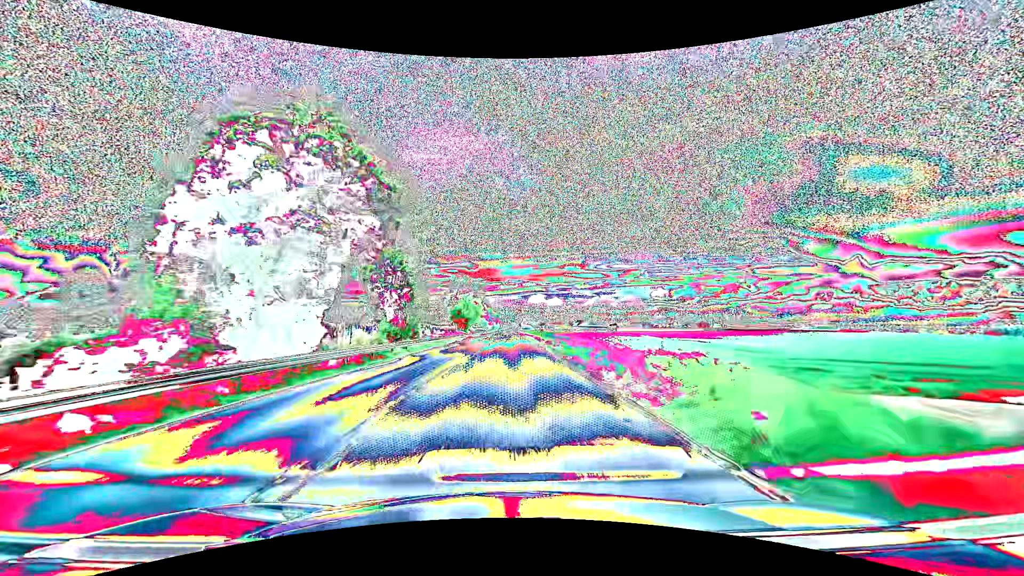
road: primary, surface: asphalt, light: Day
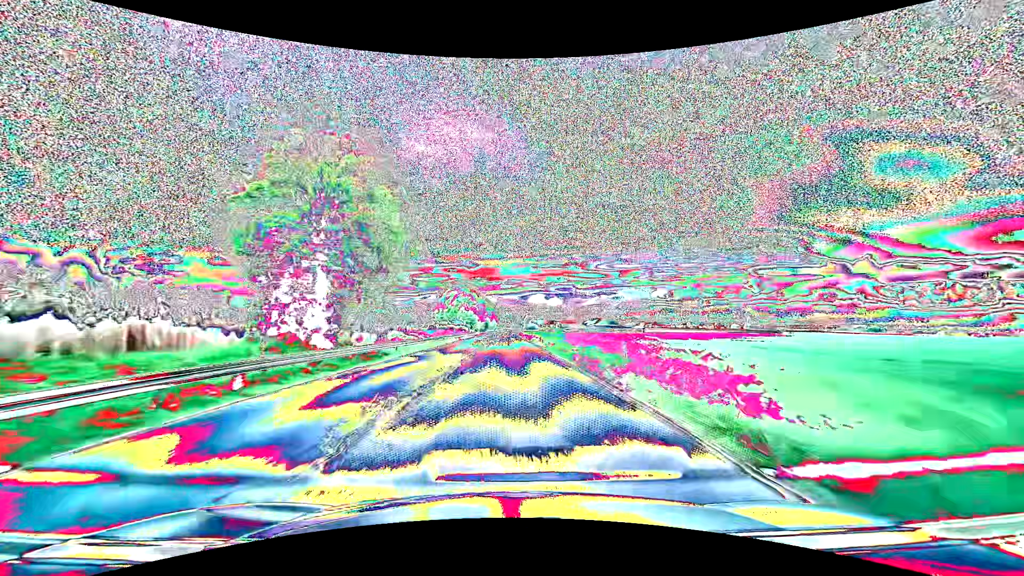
(-0.2, +79.3) m; 0°
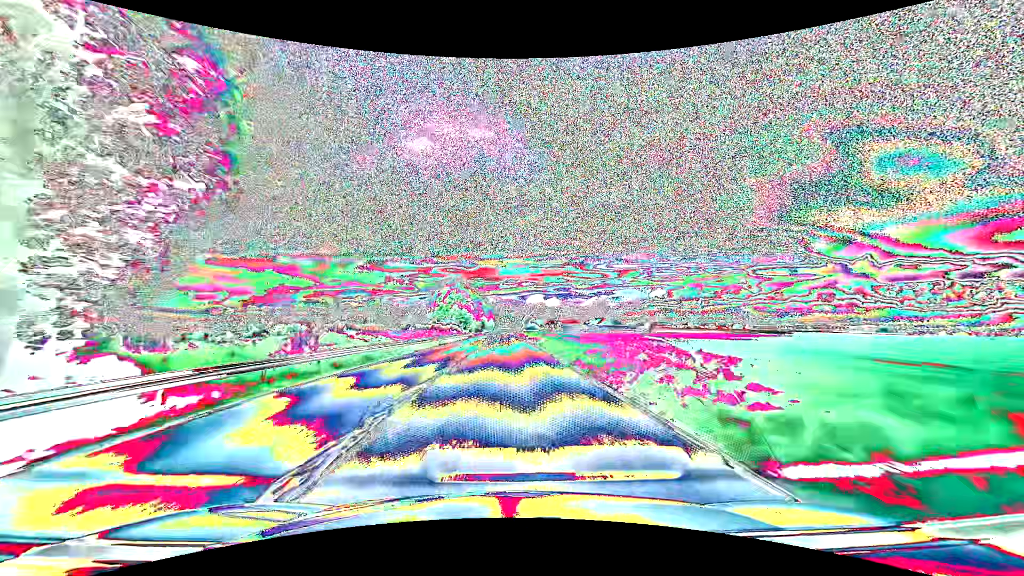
(0.0, +15.9) m; 0°
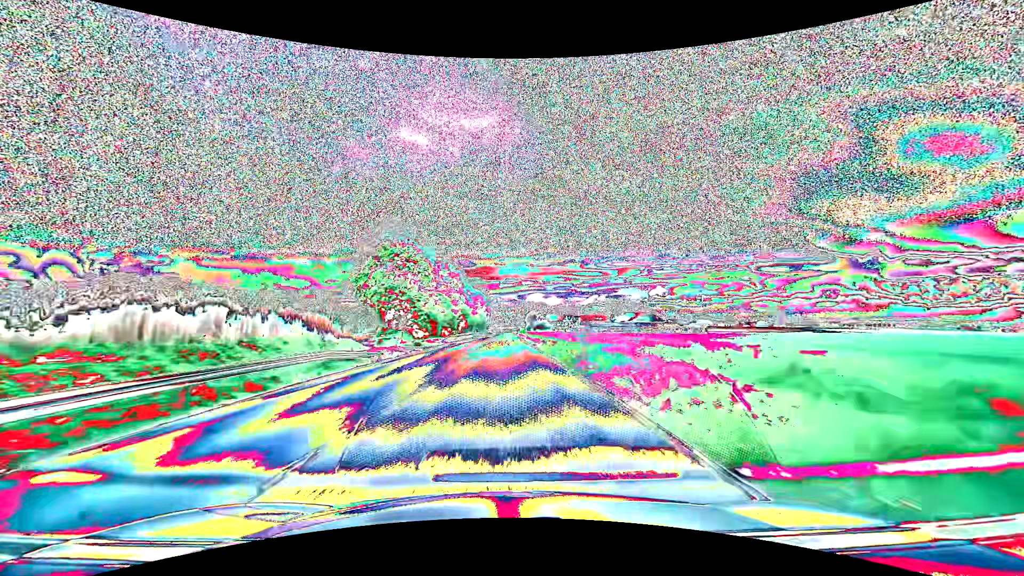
(+0.1, +79.2) m; 0°
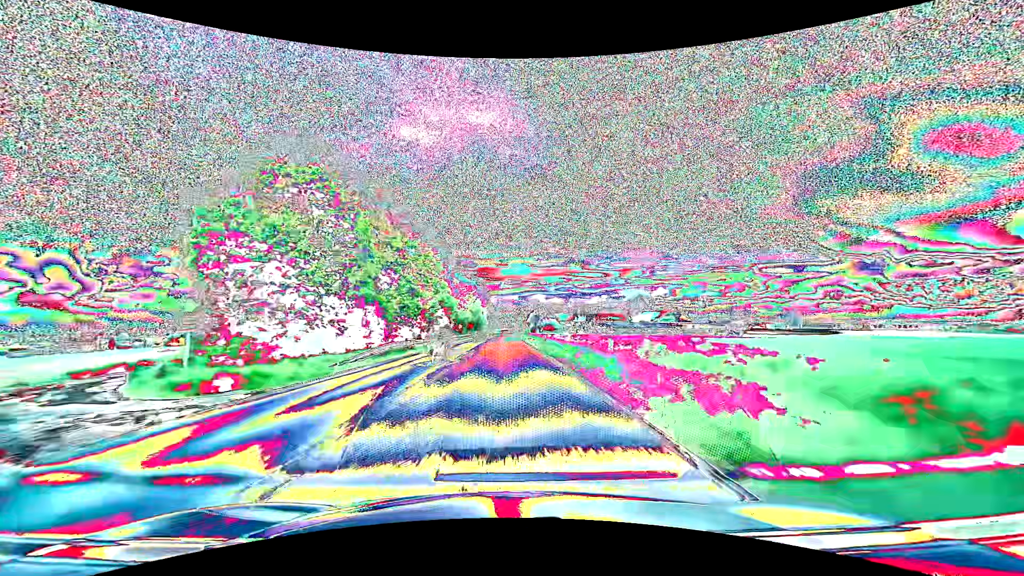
(0.0, +31.7) m; 0°
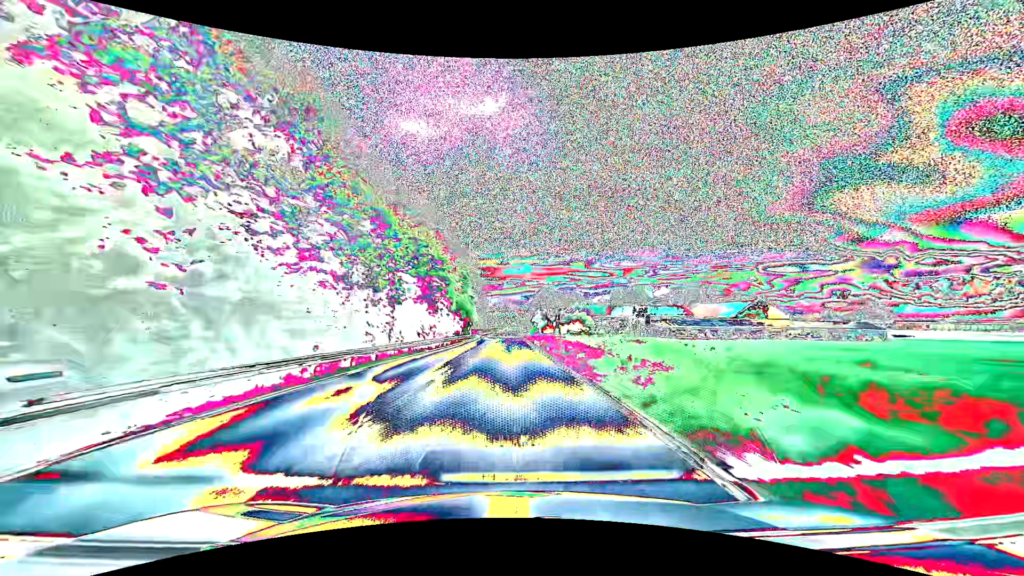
(-0.1, +63.4) m; 0°
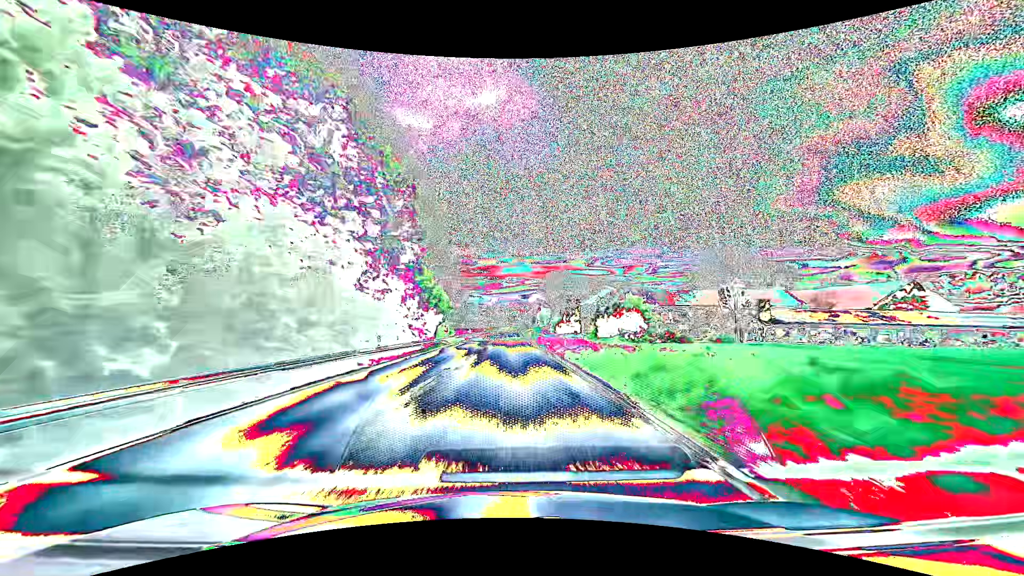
(-0.1, +47.5) m; 0°
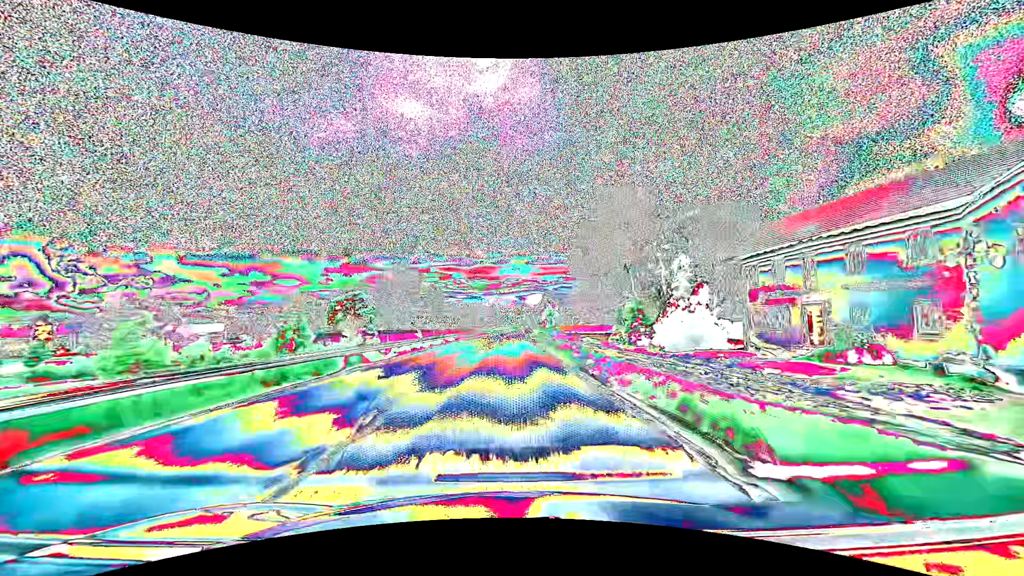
(+0.2, +79.0) m; 0°
(0, +10) (0, +20) (0, +30) (0, +40) (0, +50) (0, +60) (+1, +70) (+1, +80) (+1, +90) (+1, +100) m
